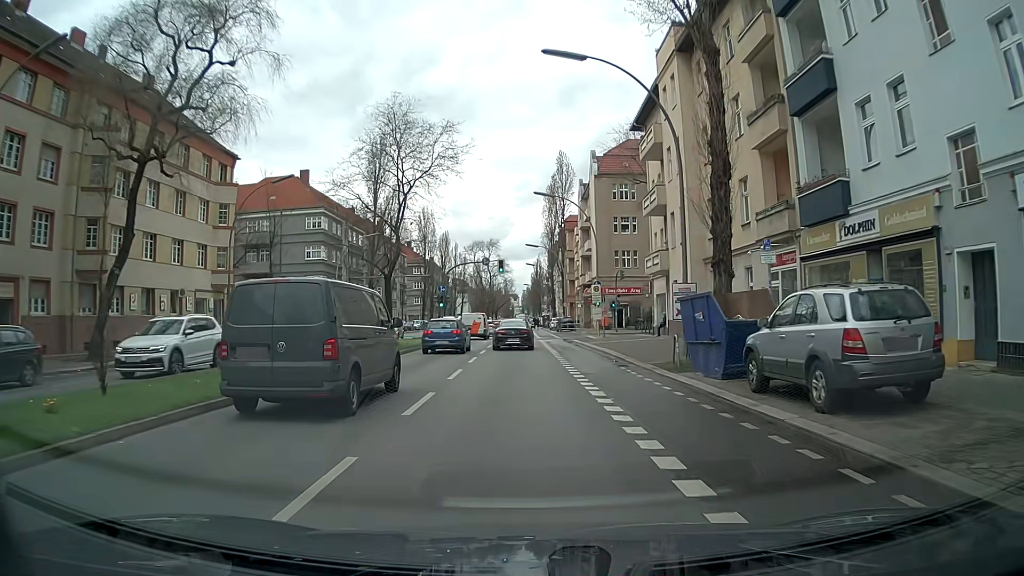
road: secondary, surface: asphalt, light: Day
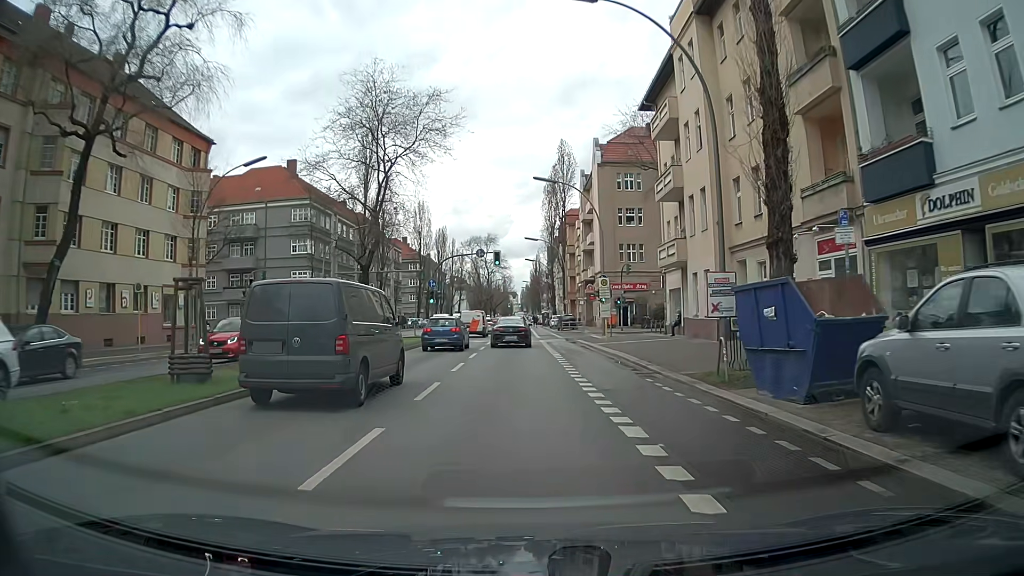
(+0.1, +4.5) m; +1°
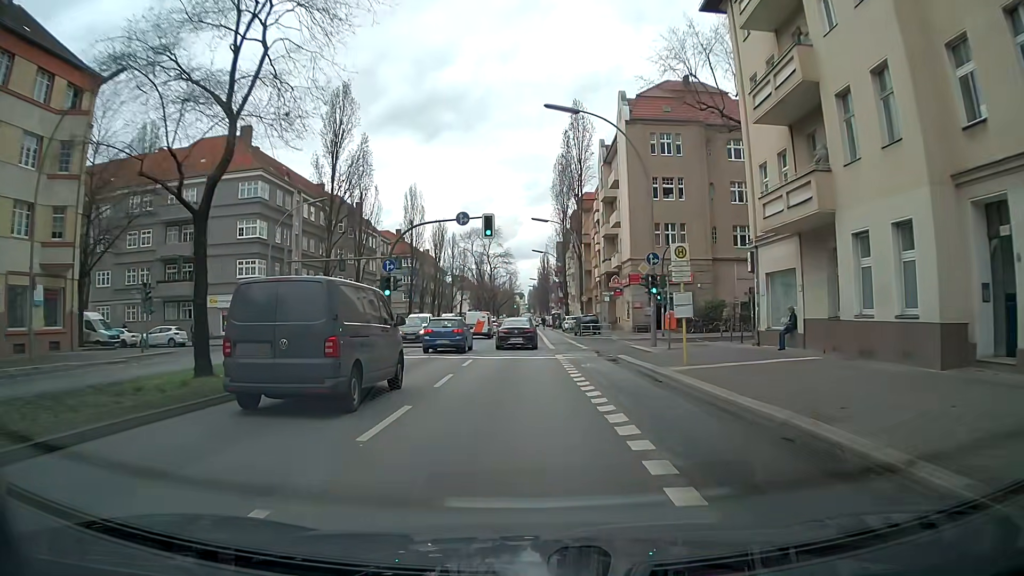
(0.0, +16.1) m; 0°
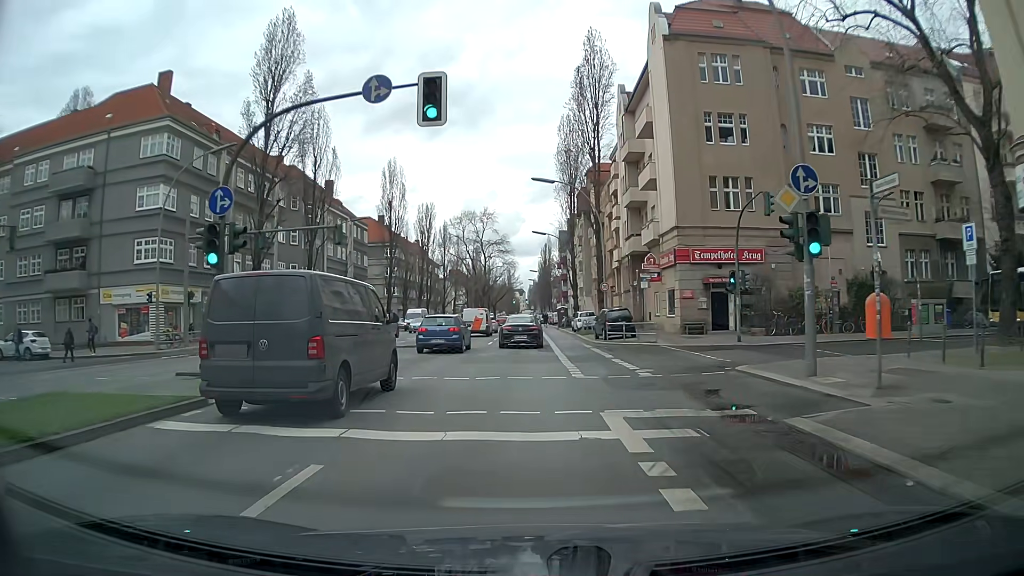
(0.0, +16.3) m; 0°
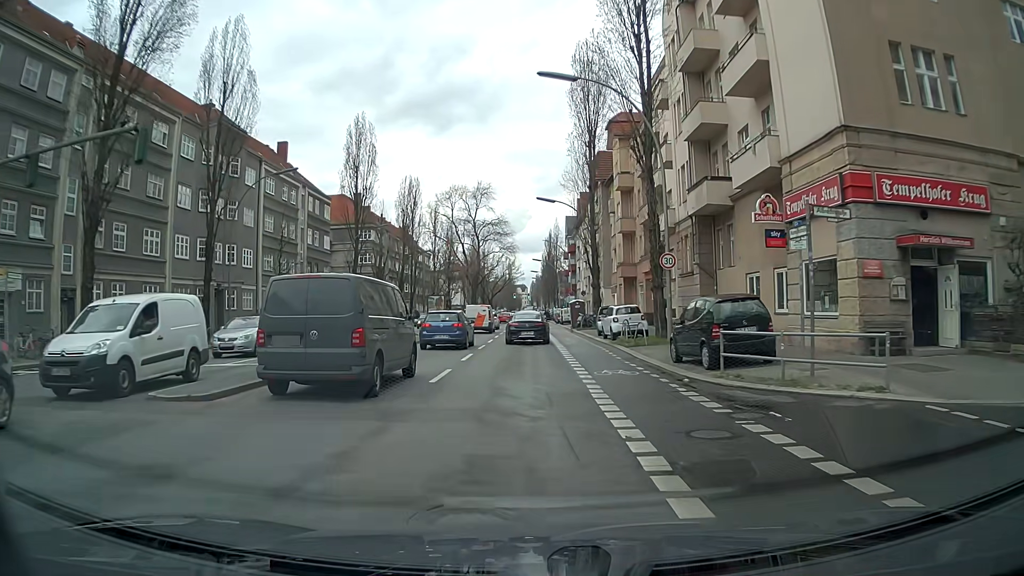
(-0.1, +19.5) m; -1°
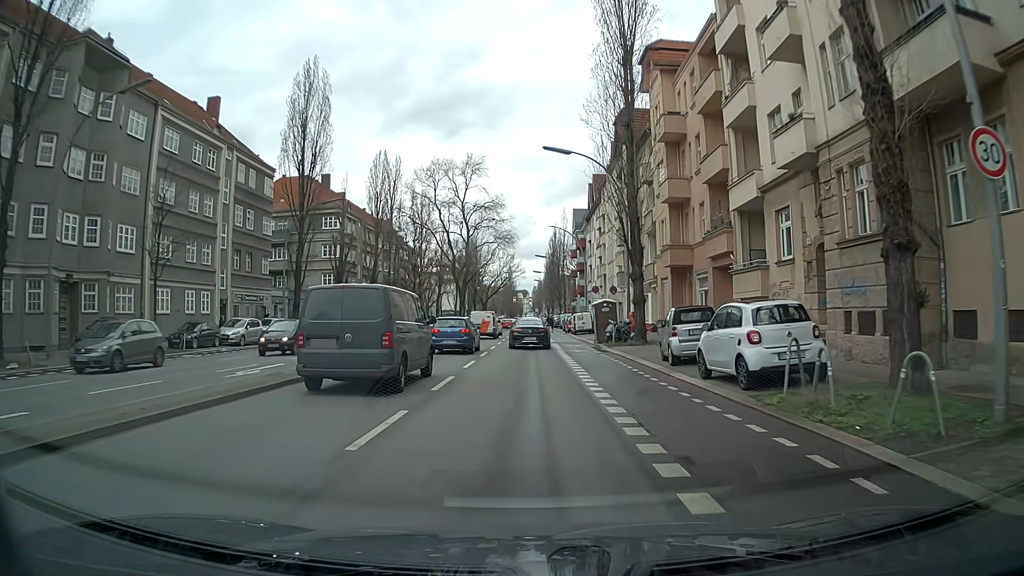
(0.0, +18.4) m; 0°
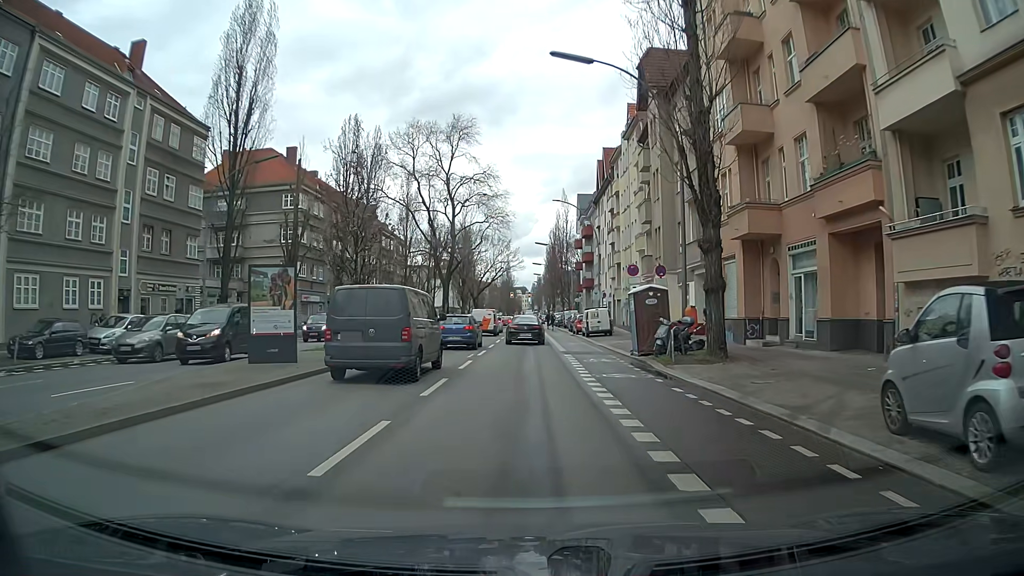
(-0.1, +13.3) m; 0°
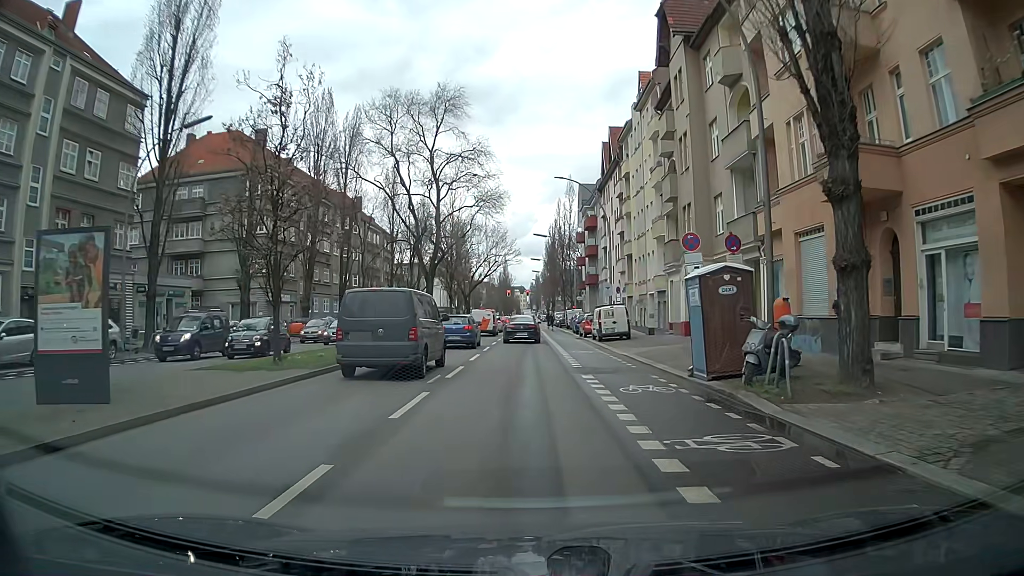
(+0.1, +8.5) m; 0°
(0, +10) (0, +20) (0, +30) (0, +40) (0, +50) (0, +60) (0, +70) (0, +80) (0, +90) (0, +100) m
